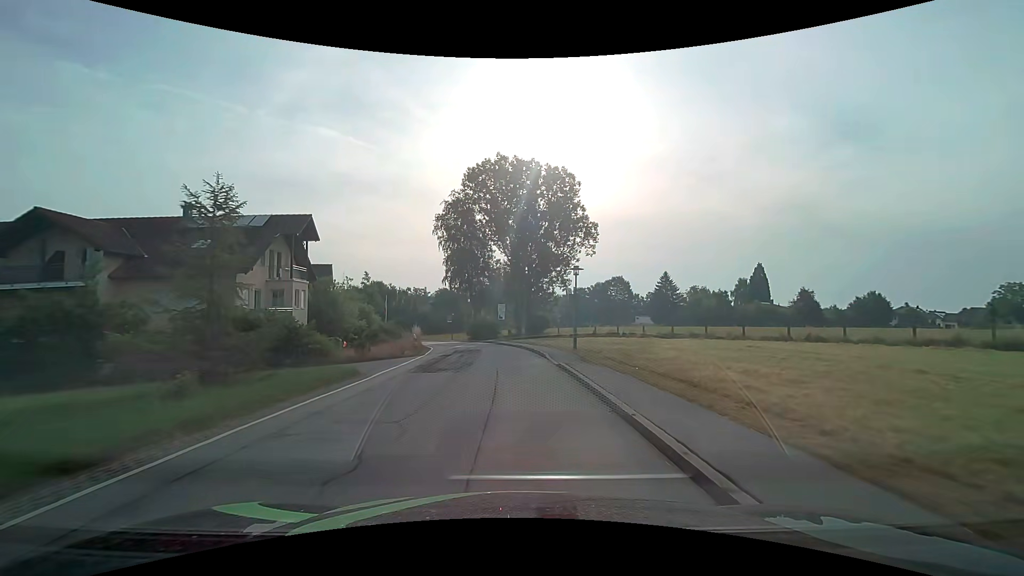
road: secondary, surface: asphalt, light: Day
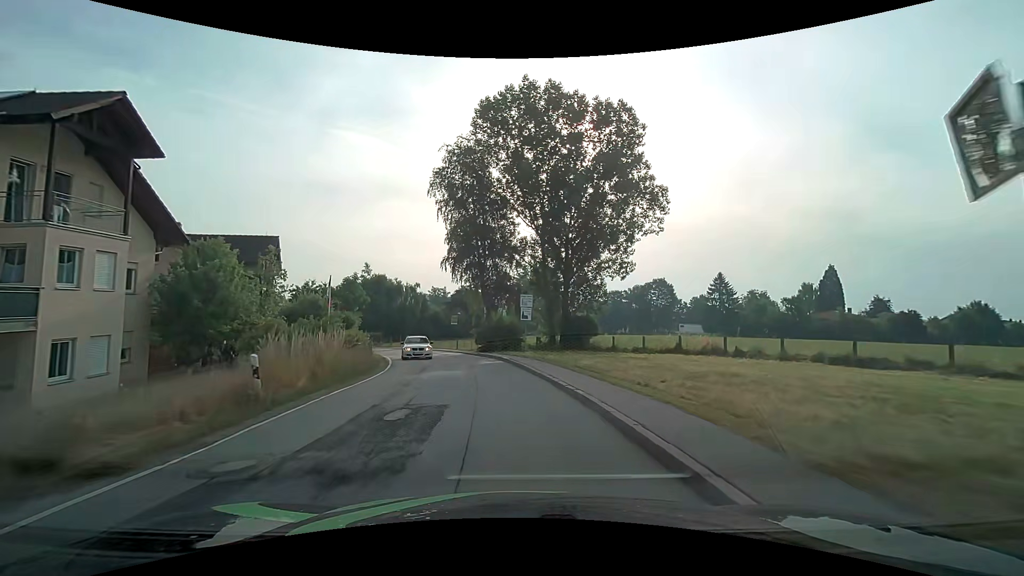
(-0.3, +20.3) m; -3°
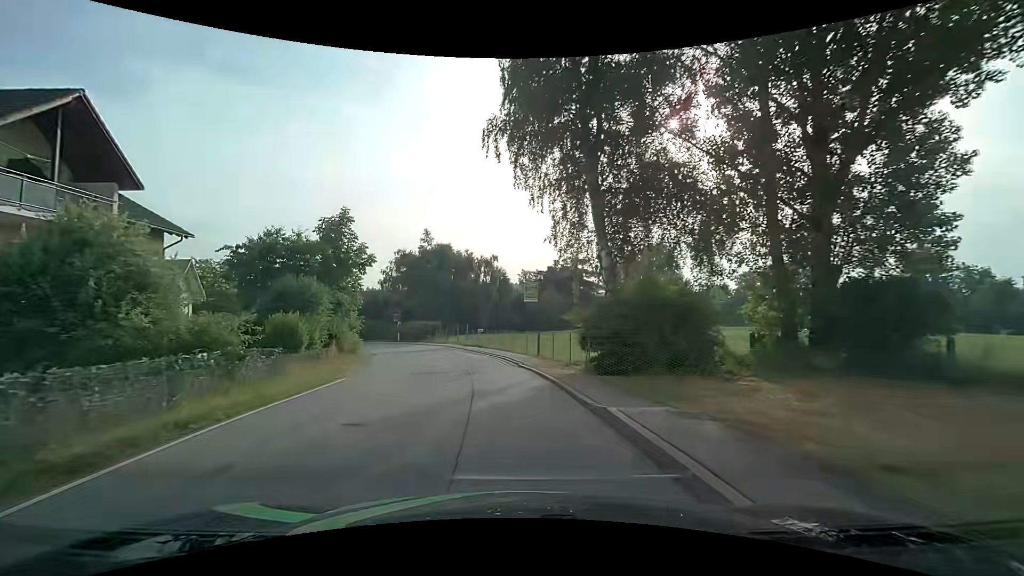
(-2.2, +27.3) m; -11°
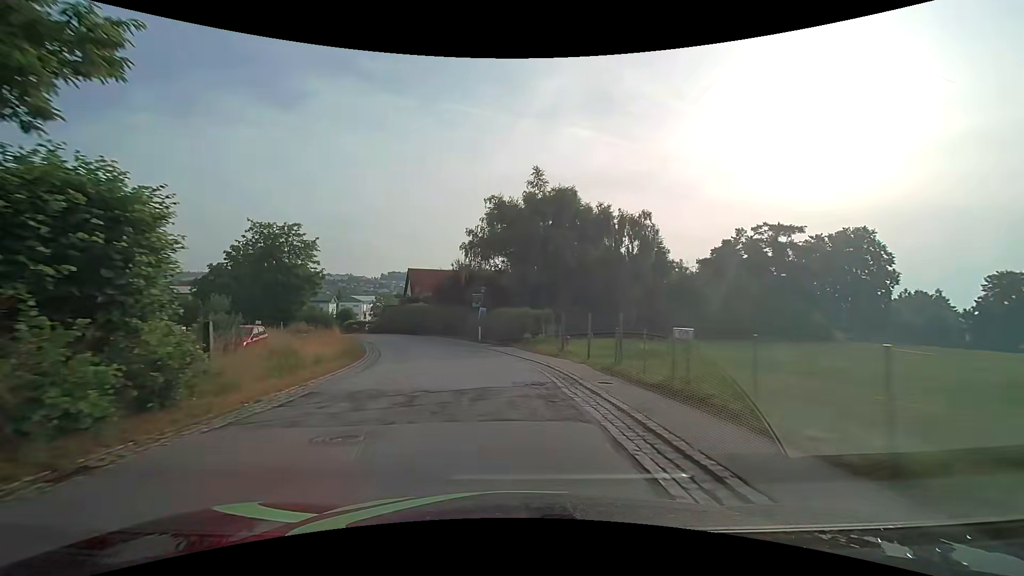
(-3.4, +27.1) m; -14°
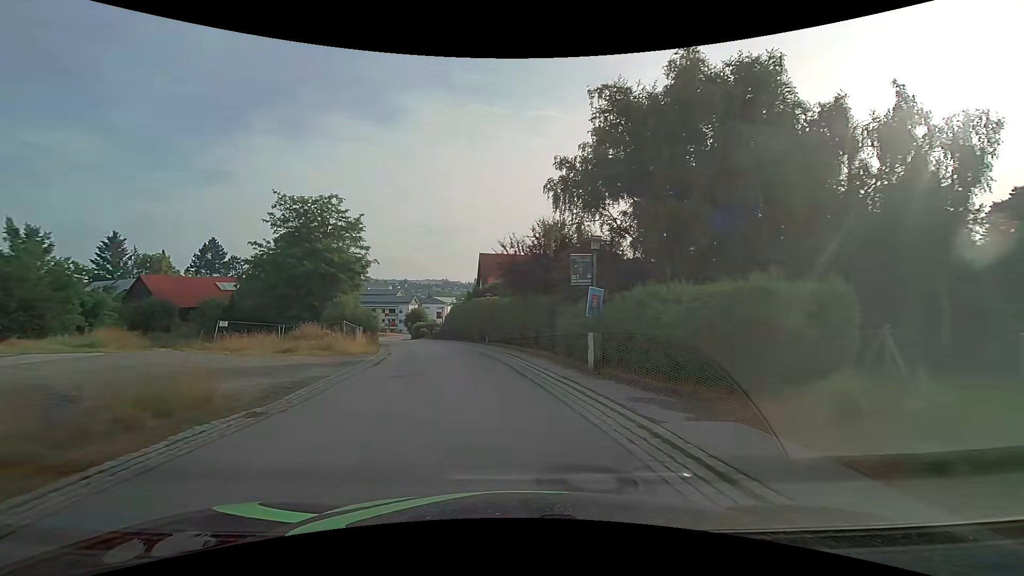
(-1.7, +20.4) m; -10°
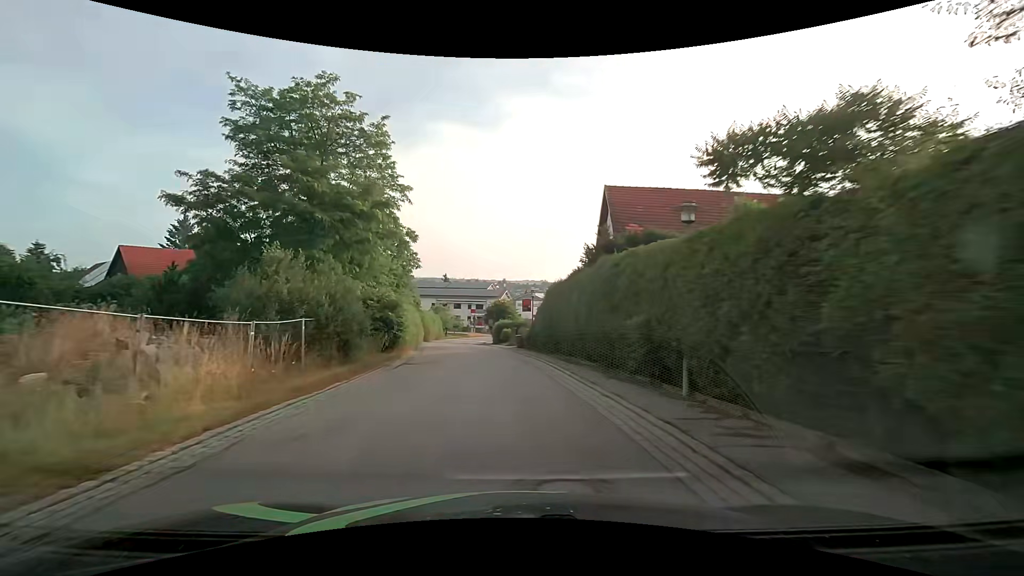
(-3.3, +26.8) m; -12°
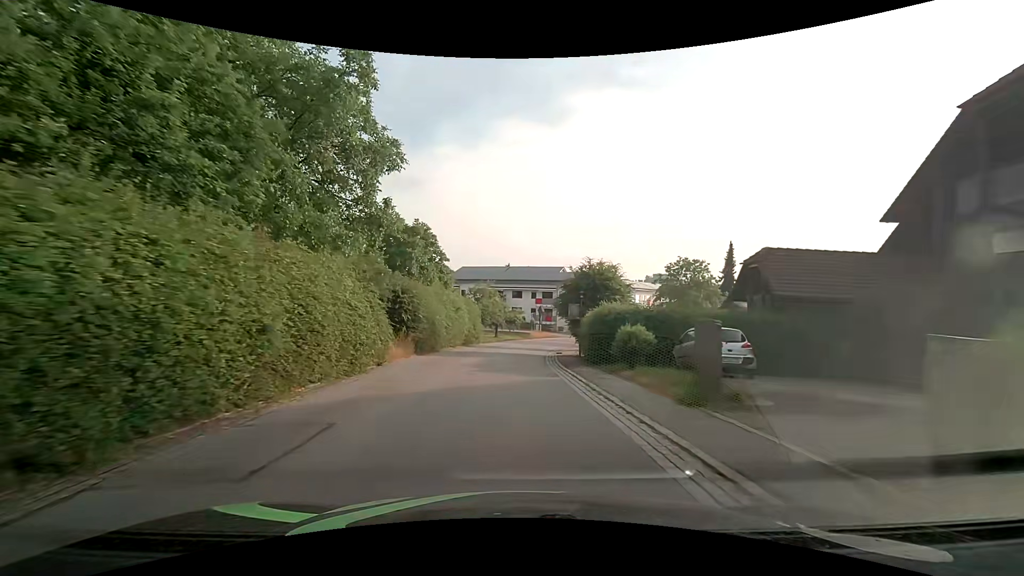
(-2.2, +33.6) m; -6°
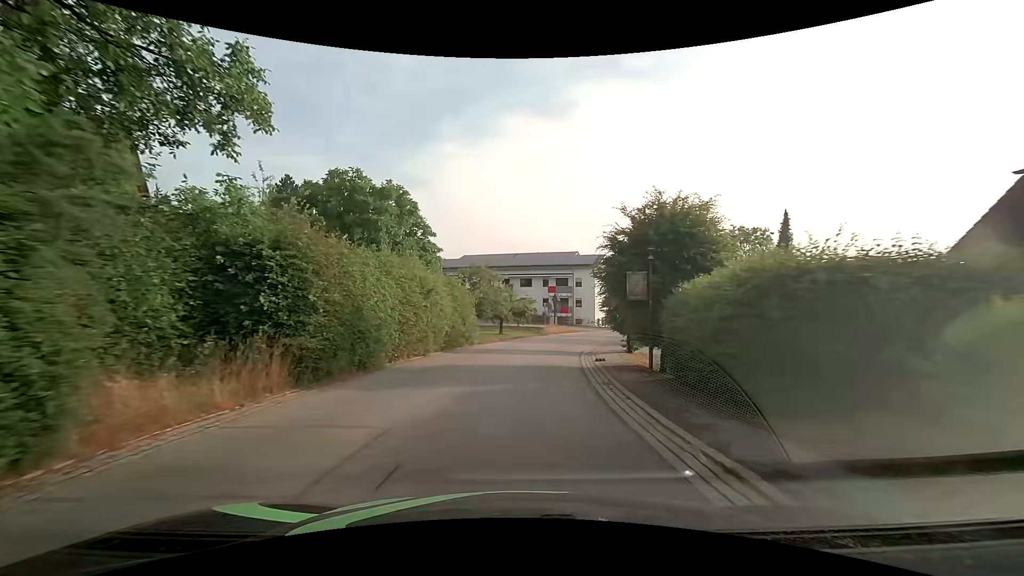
(-0.3, +13.4) m; -2°
(0, +10) (+1, +20) (+2, +30) (+5, +40) (+8, +49) (+12, +58) (+18, +66) (+24, +75) (+30, +82) (+36, +90) m
